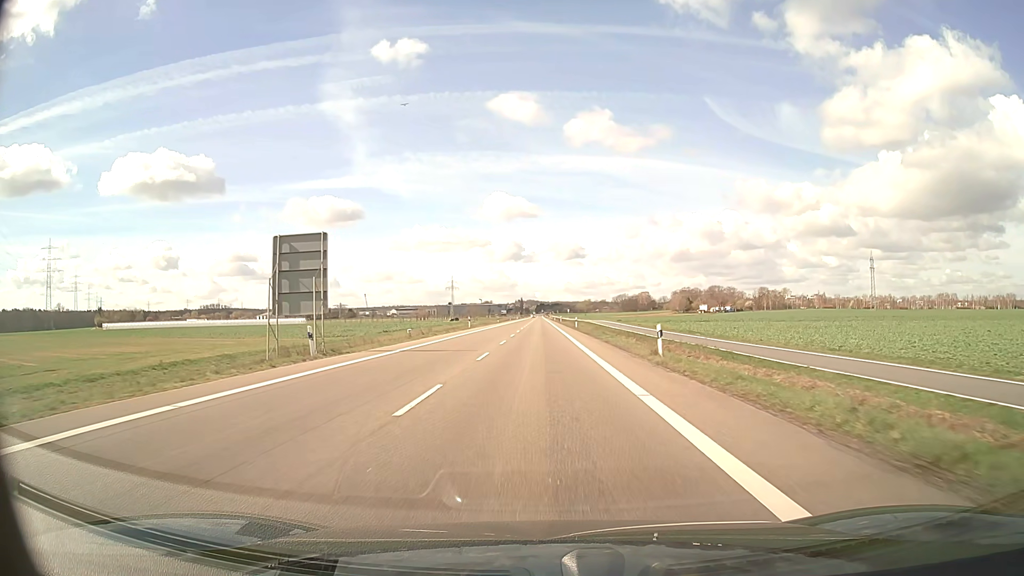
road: secondary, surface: asphalt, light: Day
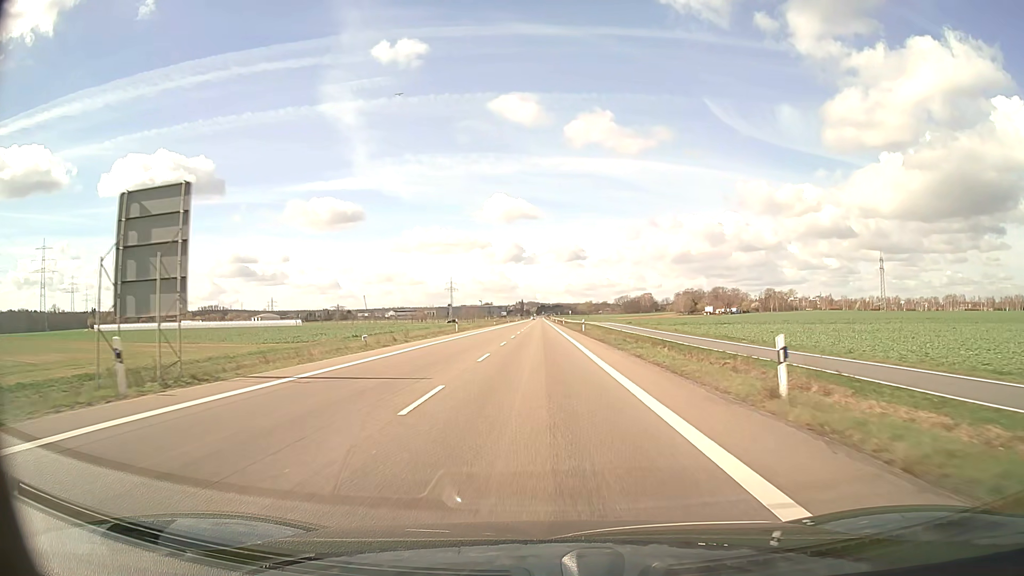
(0.0, +11.3) m; 0°
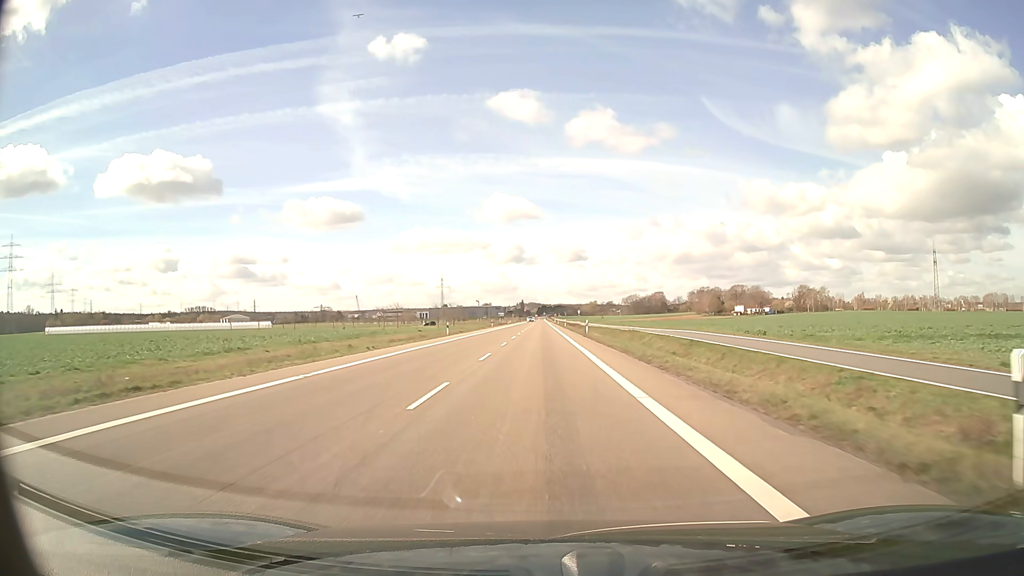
(0.0, +56.3) m; 0°
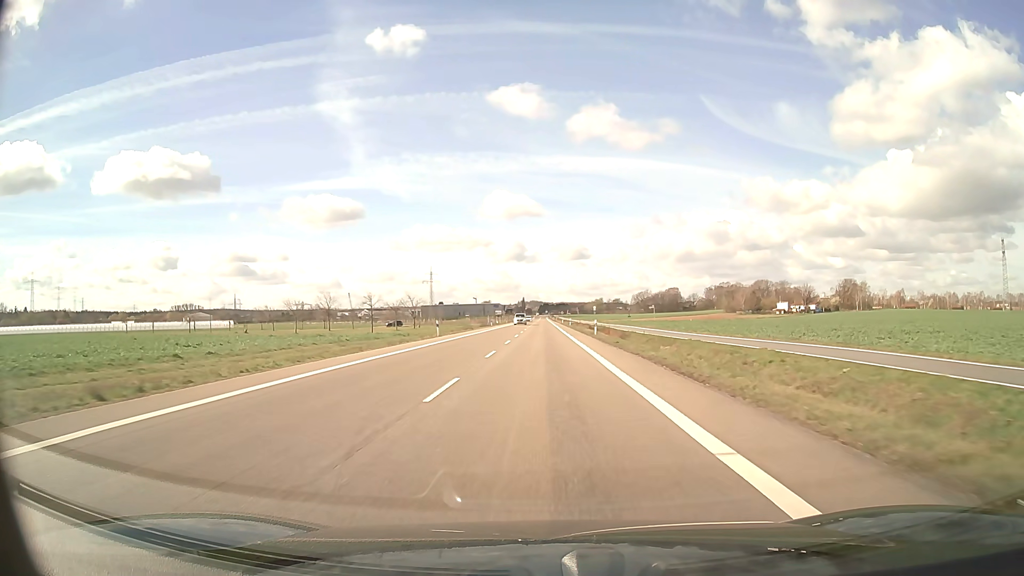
(-0.1, +56.4) m; 0°
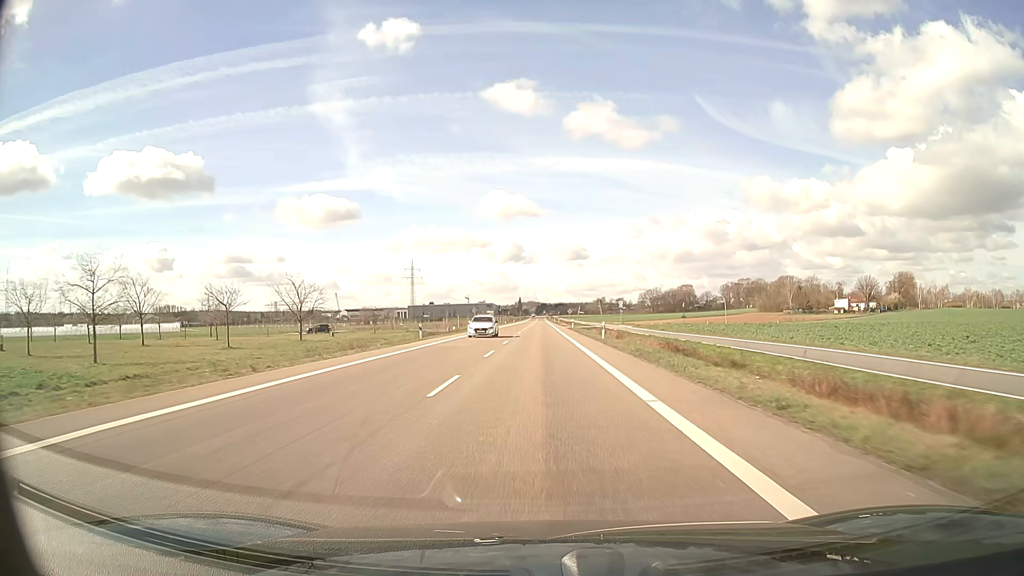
(+0.1, +56.3) m; 0°
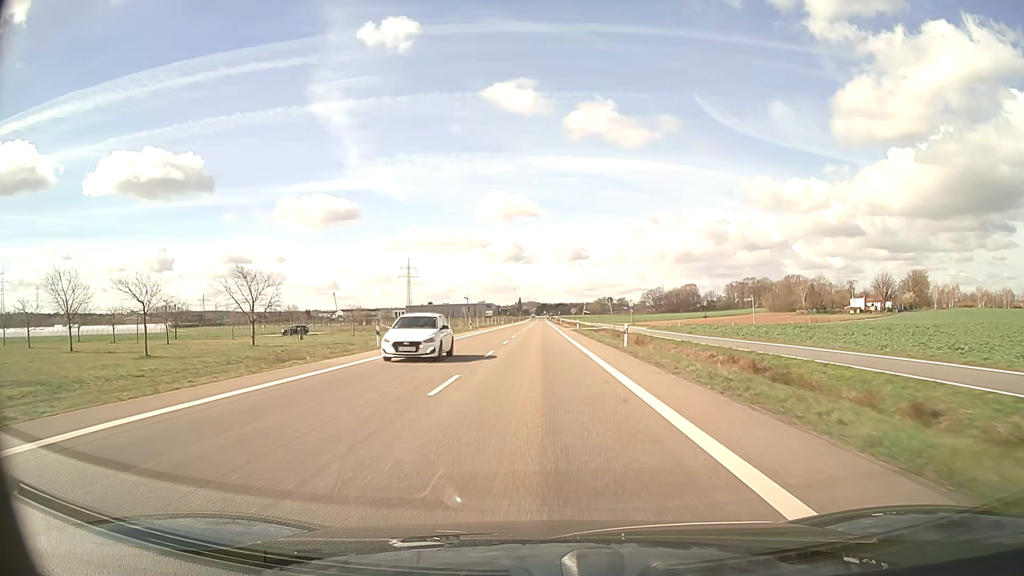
(0.0, +11.3) m; 0°
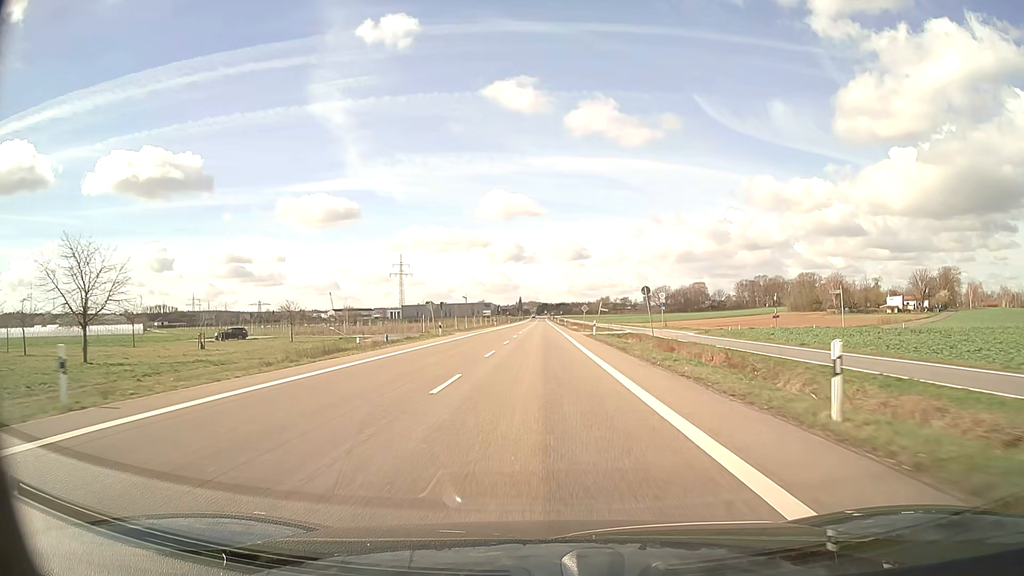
(0.0, +22.5) m; 0°
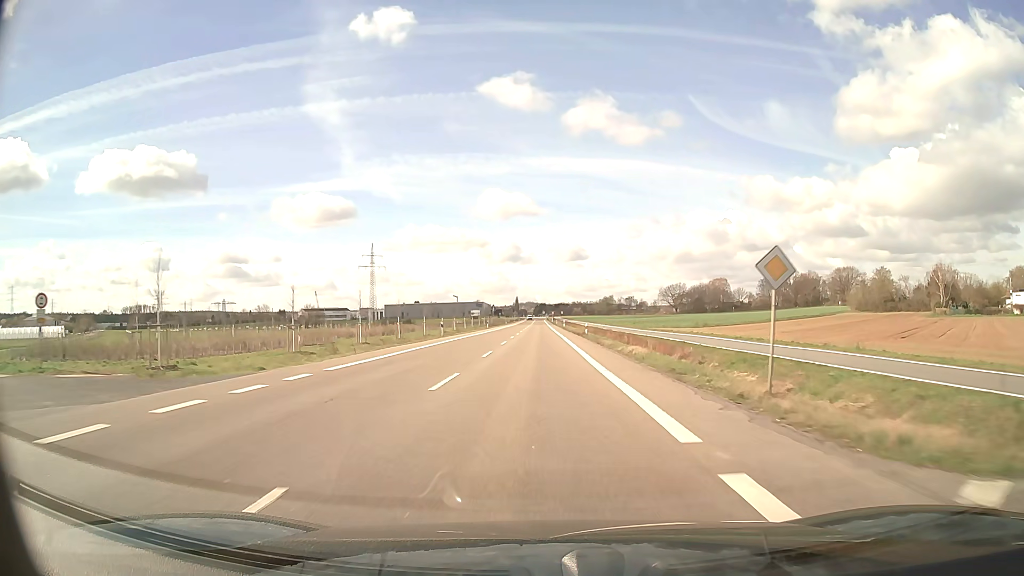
(0.0, +56.3) m; 0°
(0, +10) (0, +20) (0, +30) (0, +40) (0, +50) (0, +60) (0, +70) (0, +80) (0, +90) (0, +100) m
